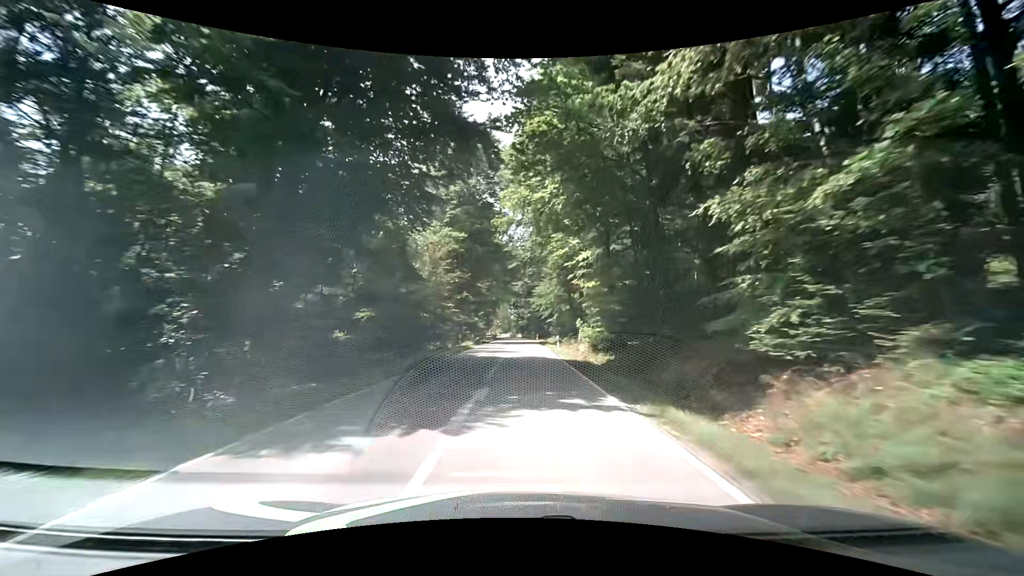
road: secondary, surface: asphalt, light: Day
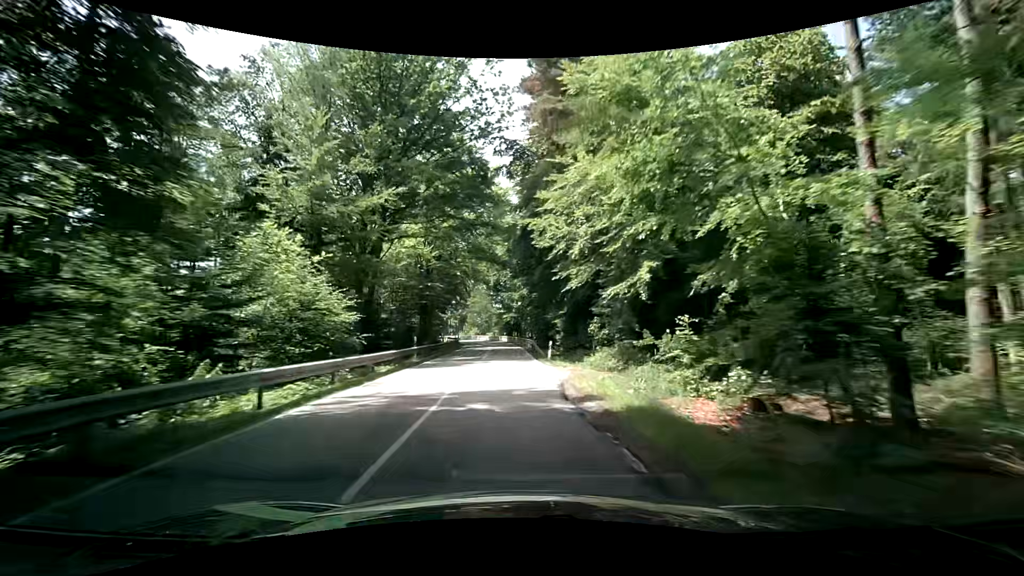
(+0.4, +51.3) m; +1°
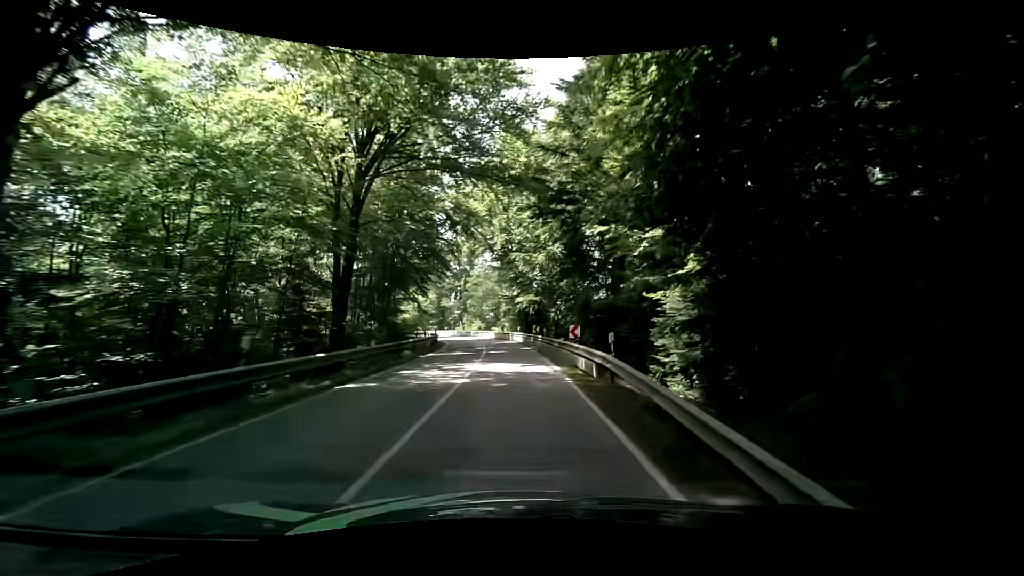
(-0.2, +29.0) m; -1°
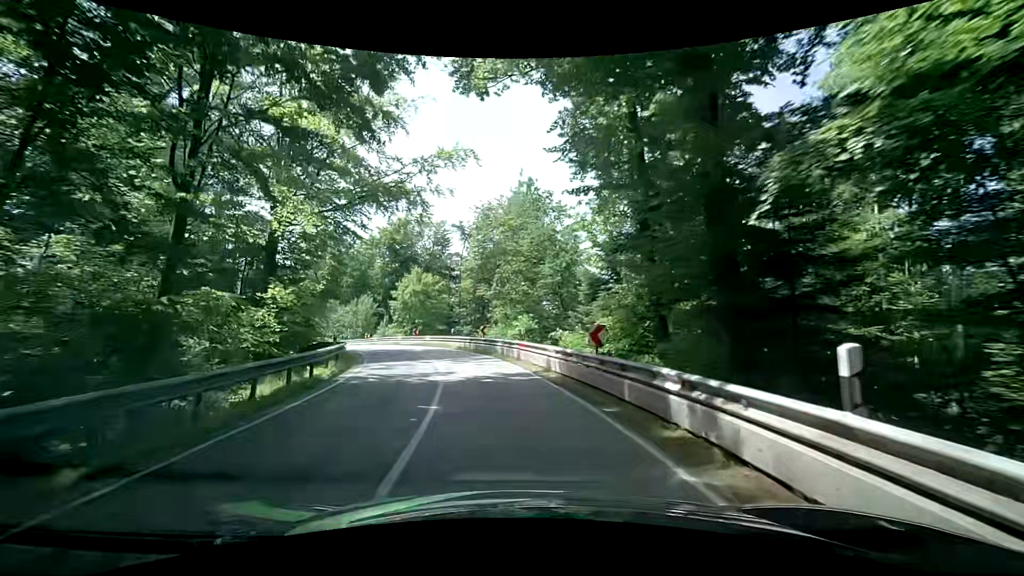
(-1.9, +39.4) m; -8°
(0, +10) (-2, +20) (-4, +30) (-8, +39) (-13, +47) (-18, +56) (-24, +64) (-30, +72) (-36, +80) (-43, +87) m
